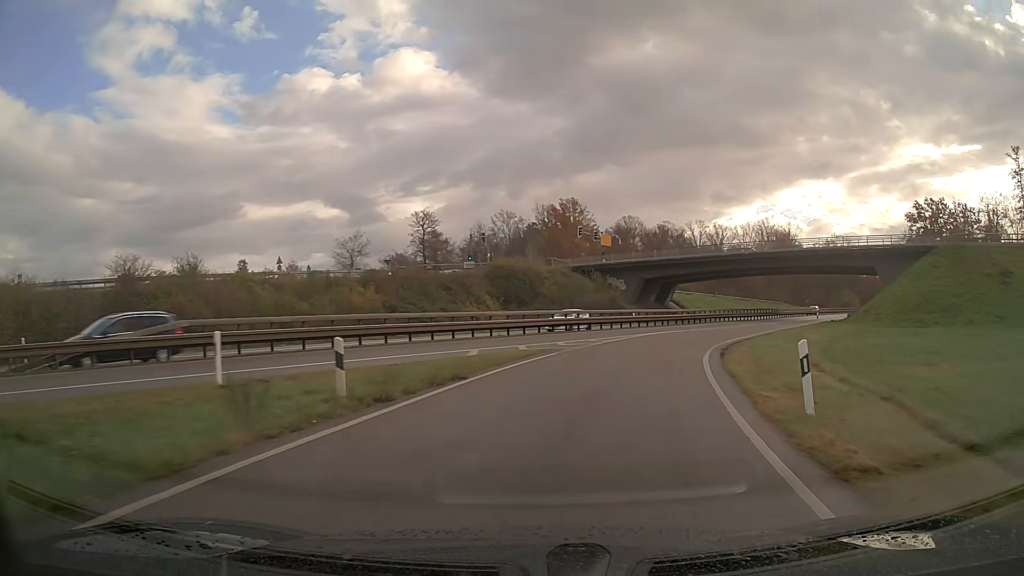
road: trunk_link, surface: asphalt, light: Day
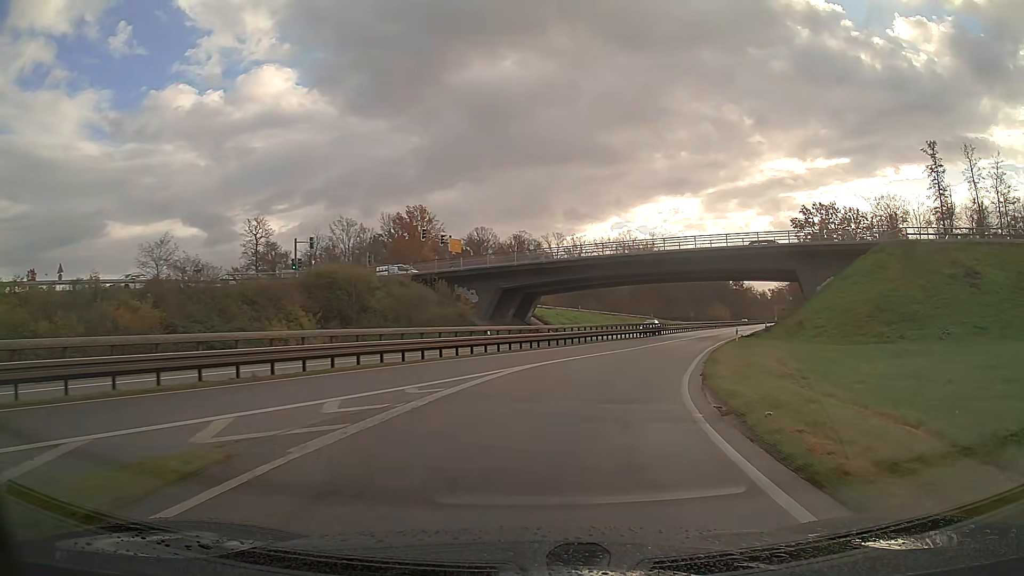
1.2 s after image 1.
(+1.5, +14.1) m; +12°
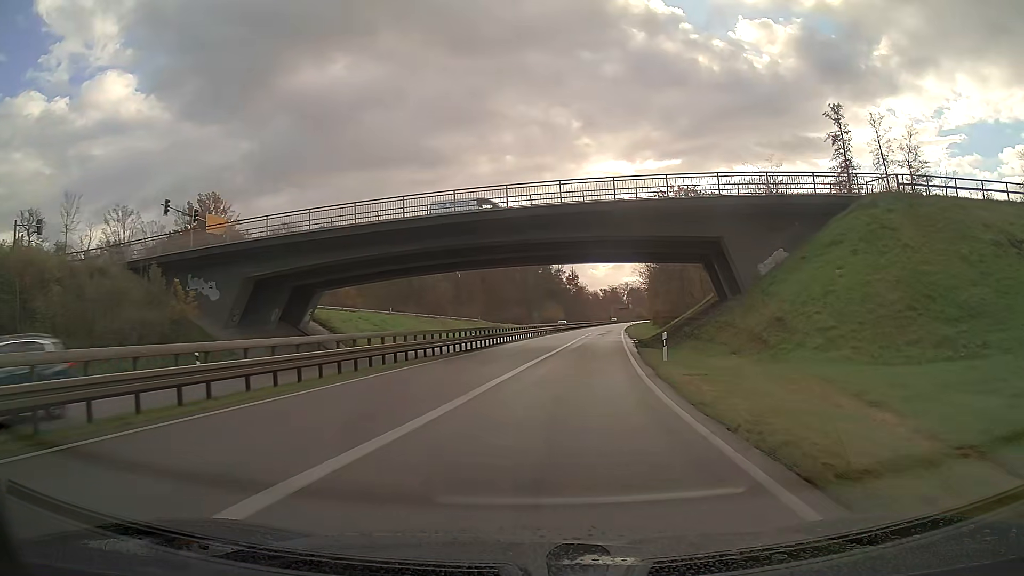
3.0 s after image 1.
(+2.9, +21.8) m; +14°
